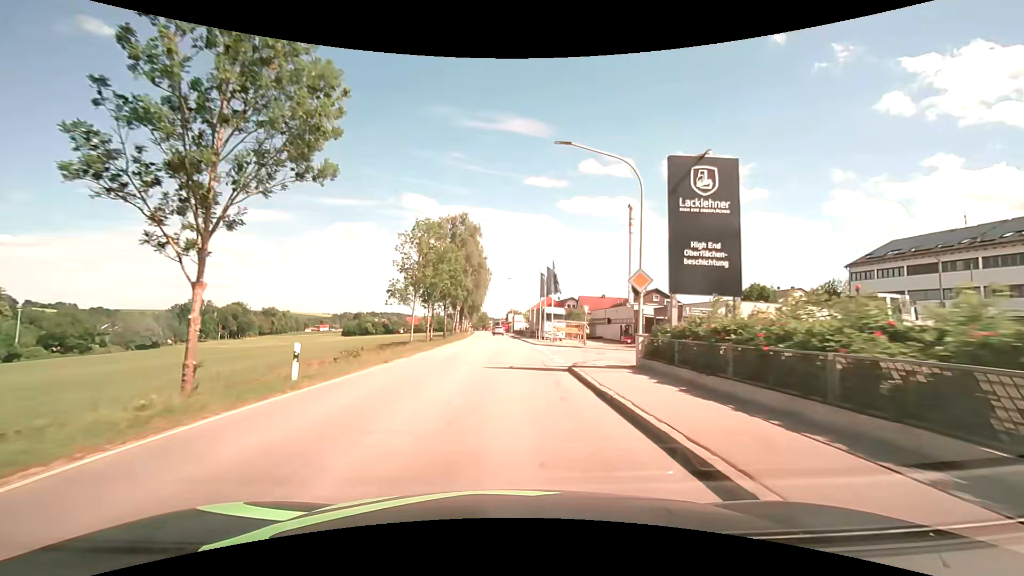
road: secondary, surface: asphalt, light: Day
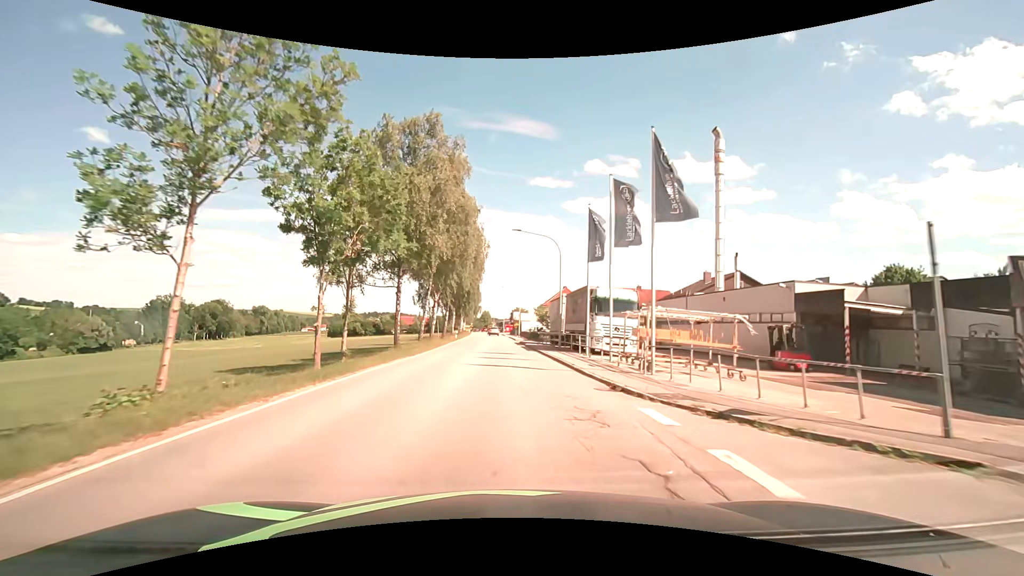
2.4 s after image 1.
(-0.1, +30.6) m; 0°
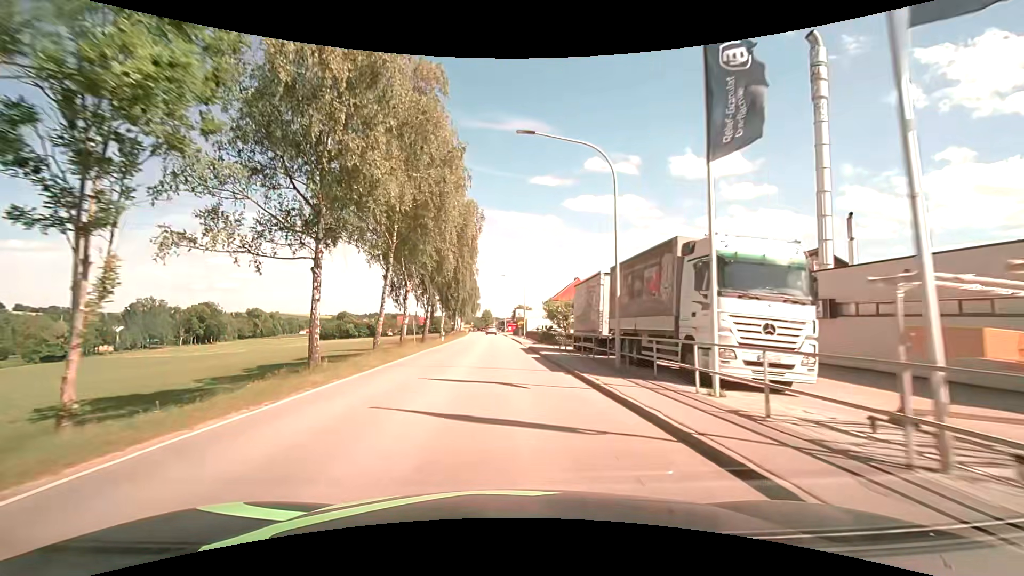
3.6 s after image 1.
(0.0, +15.3) m; 0°
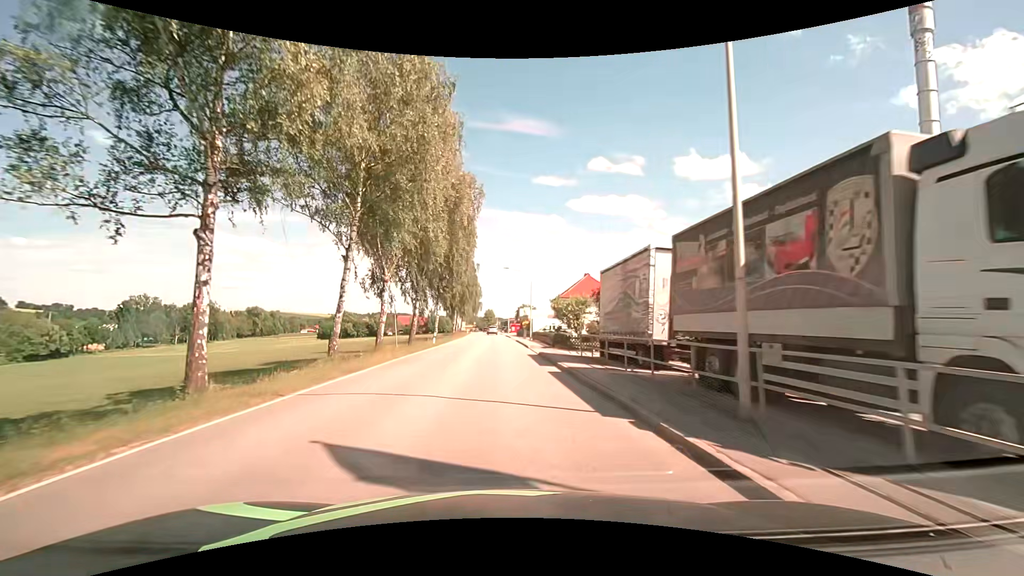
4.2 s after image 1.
(0.0, +7.7) m; 0°
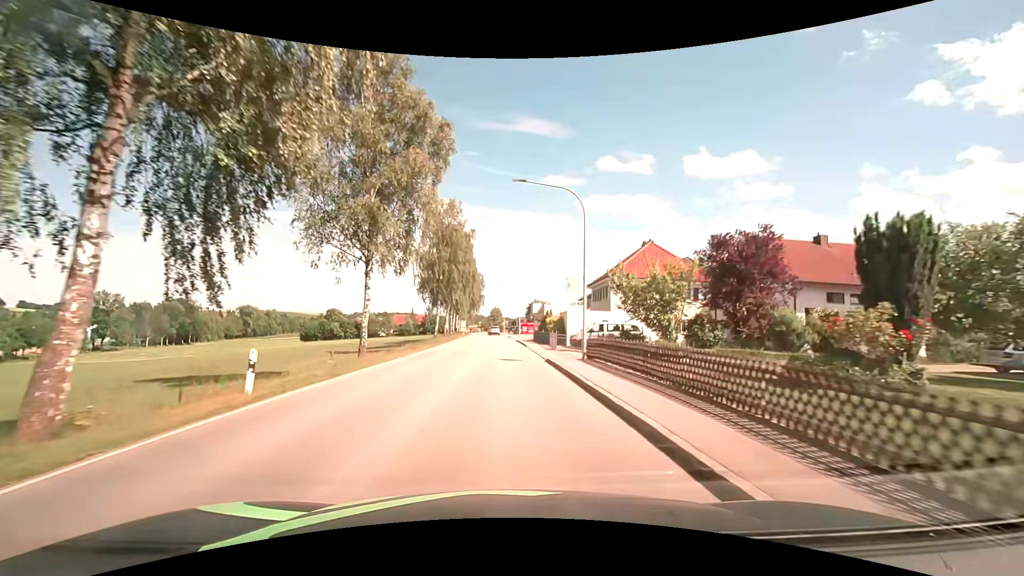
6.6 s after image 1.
(-0.4, +30.6) m; -1°
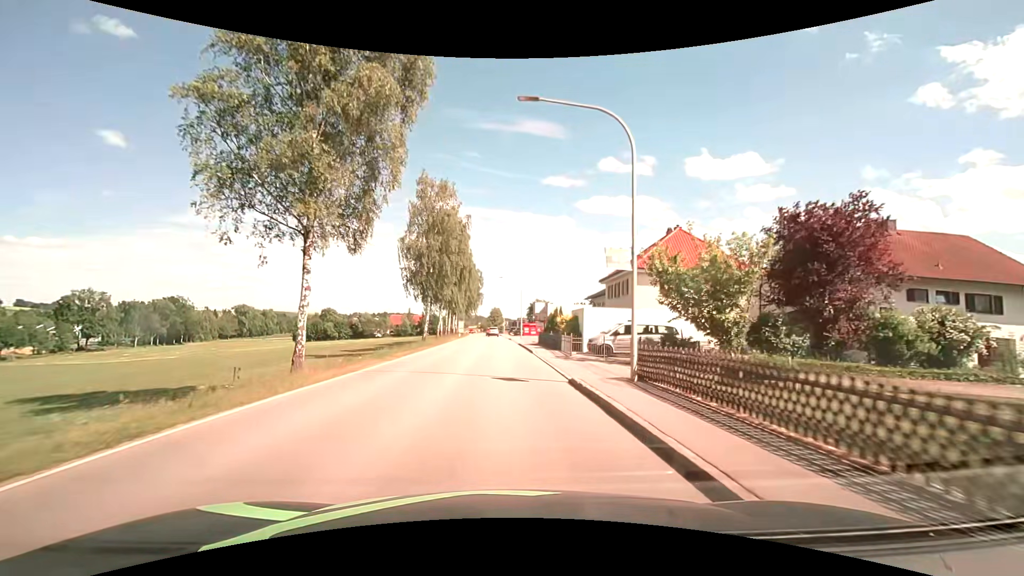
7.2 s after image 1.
(0.0, +7.6) m; 0°
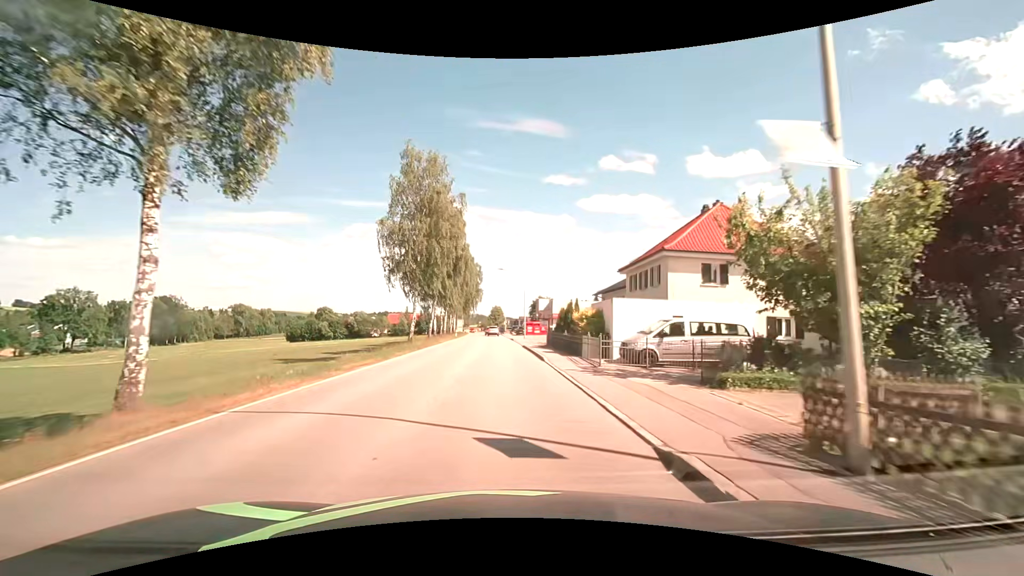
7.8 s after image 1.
(0.0, +7.6) m; 0°
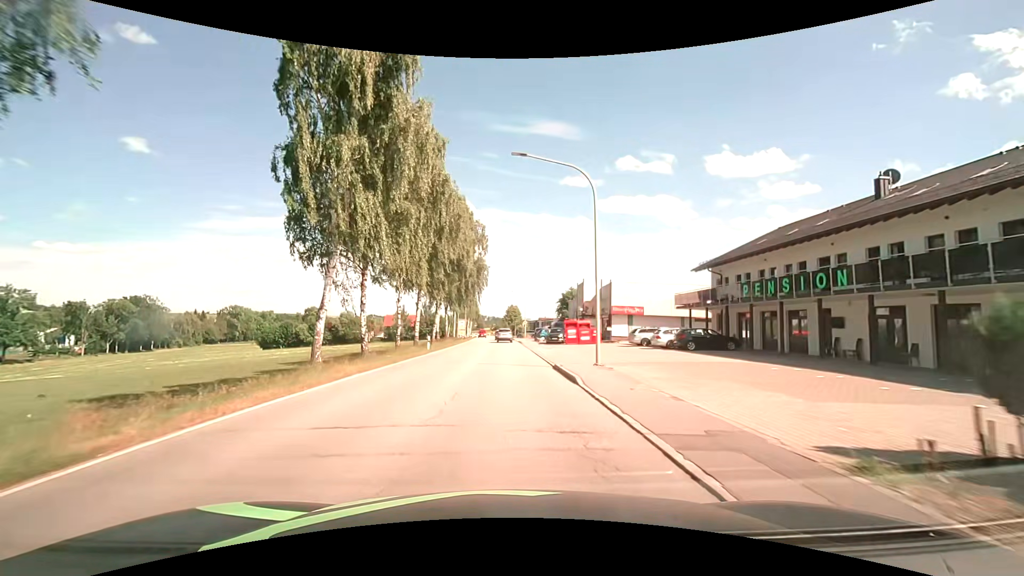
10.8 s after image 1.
(-0.5, +37.2) m; -2°
(0, +10) (0, +20) (0, +30) (0, +40) (0, +50) (0, +60) (-1, +70) (-1, +80) (-1, +90) (-2, +100) m
